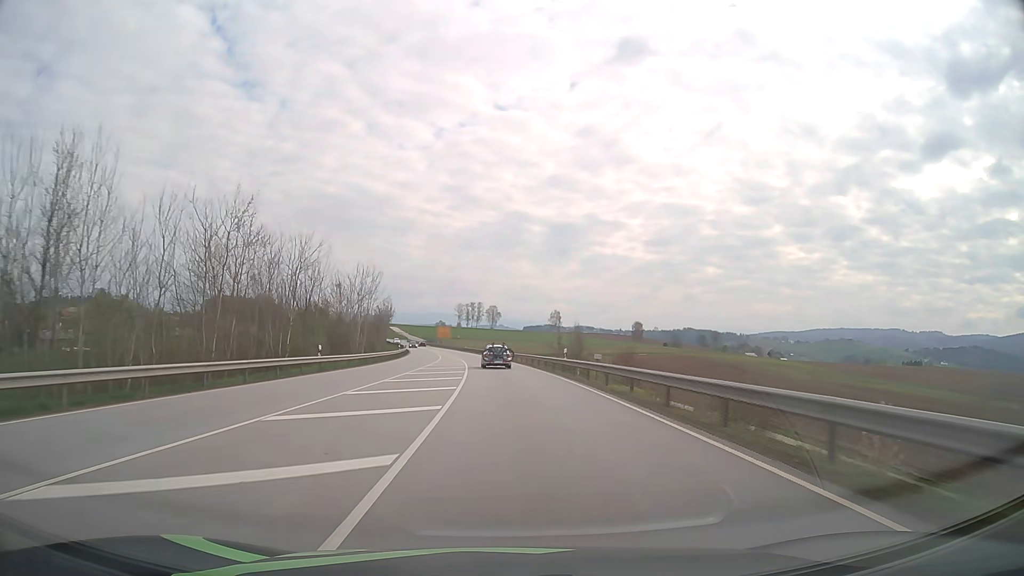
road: primary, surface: asphalt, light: Day
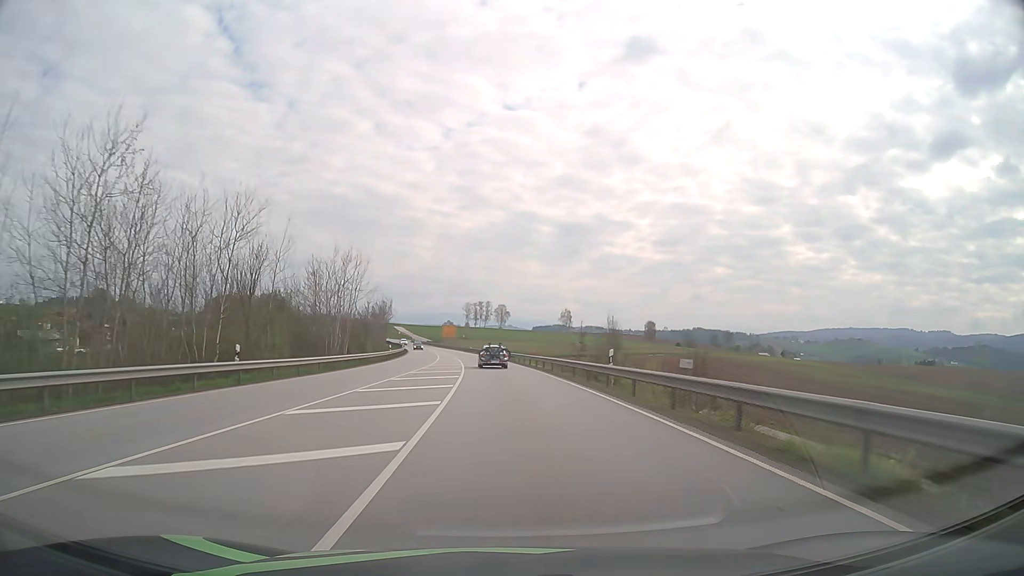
(-0.1, +12.9) m; -1°
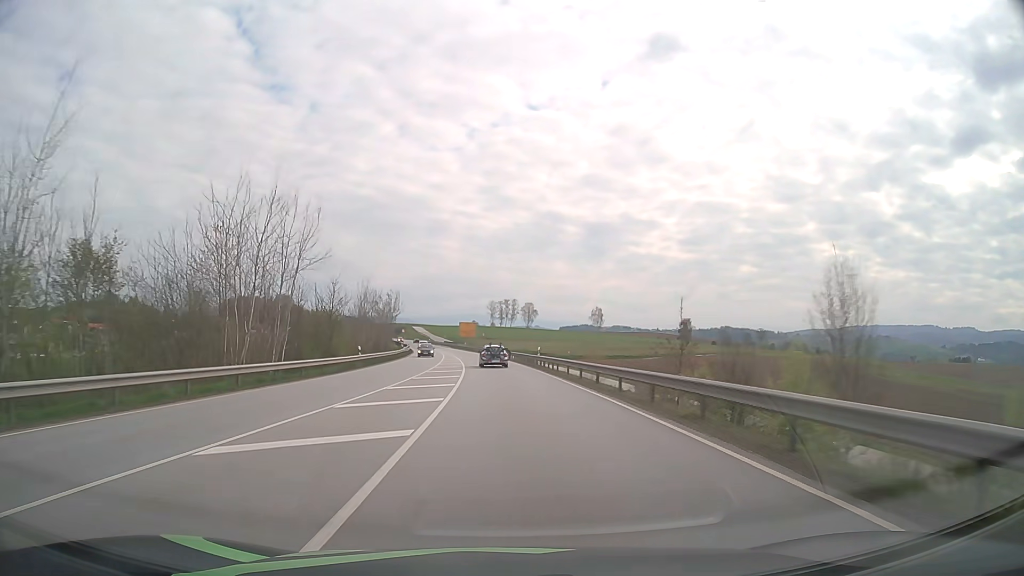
(-0.5, +26.2) m; -2°
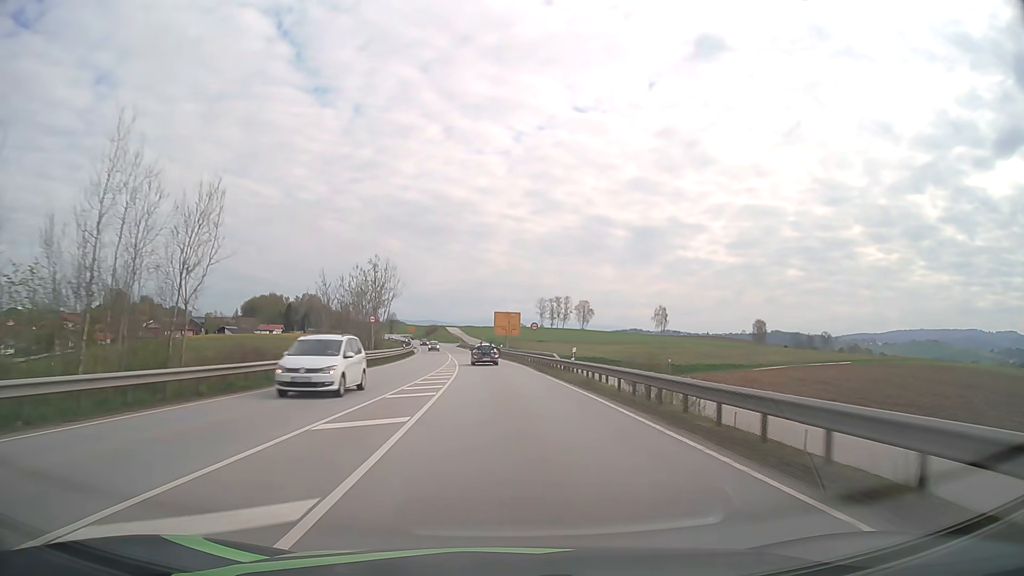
(-2.0, +53.7) m; -4°
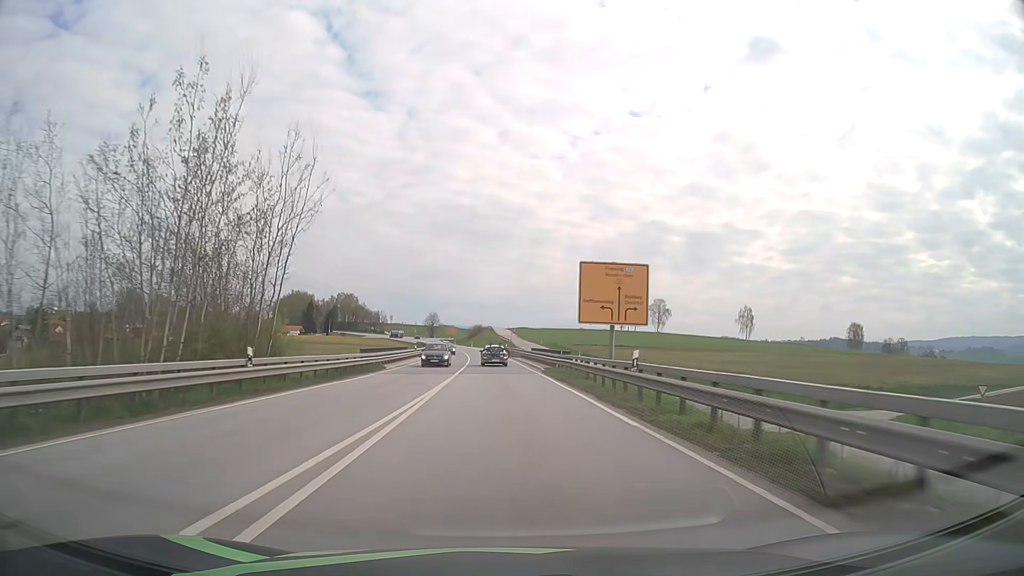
(-2.2, +55.4) m; -5°
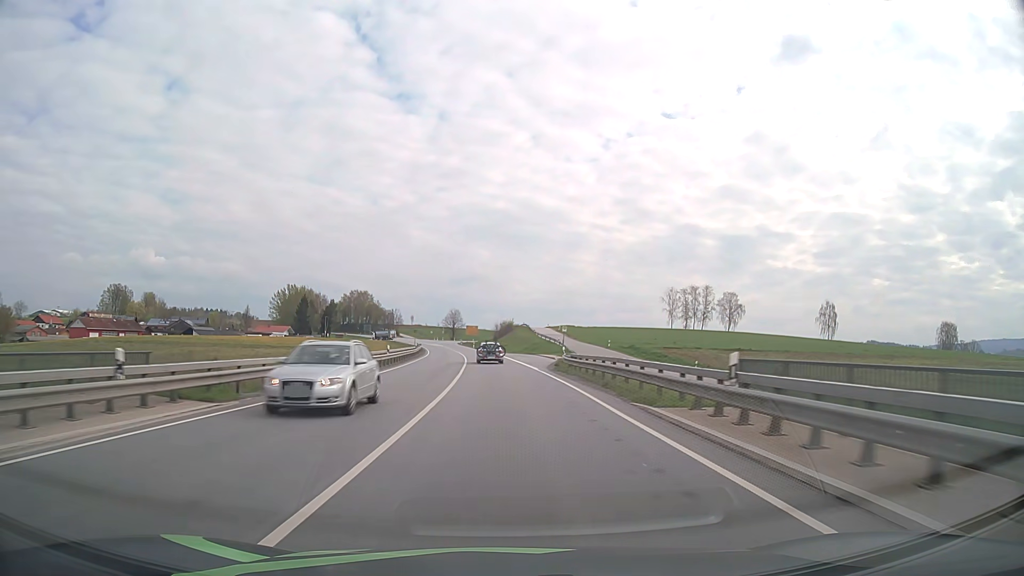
(-1.4, +56.7) m; -3°
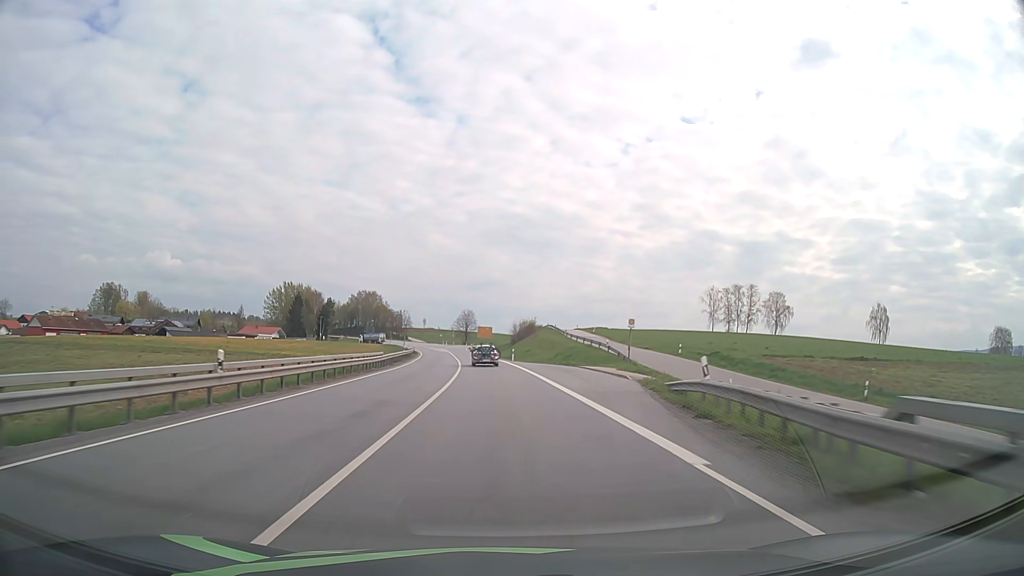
(-0.3, +28.5) m; -1°
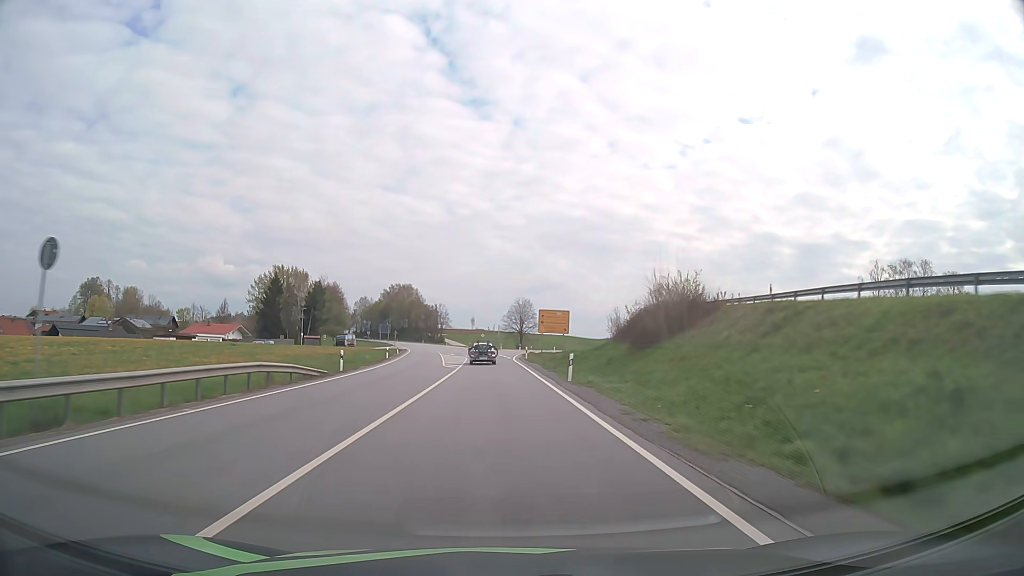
(-3.0, +71.4) m; -5°
(0, +10) (0, +20) (-1, +30) (-1, +40) (-1, +50) (-2, +60) (-3, +70) (-3, +80) (-4, +90) (-5, +100) m
